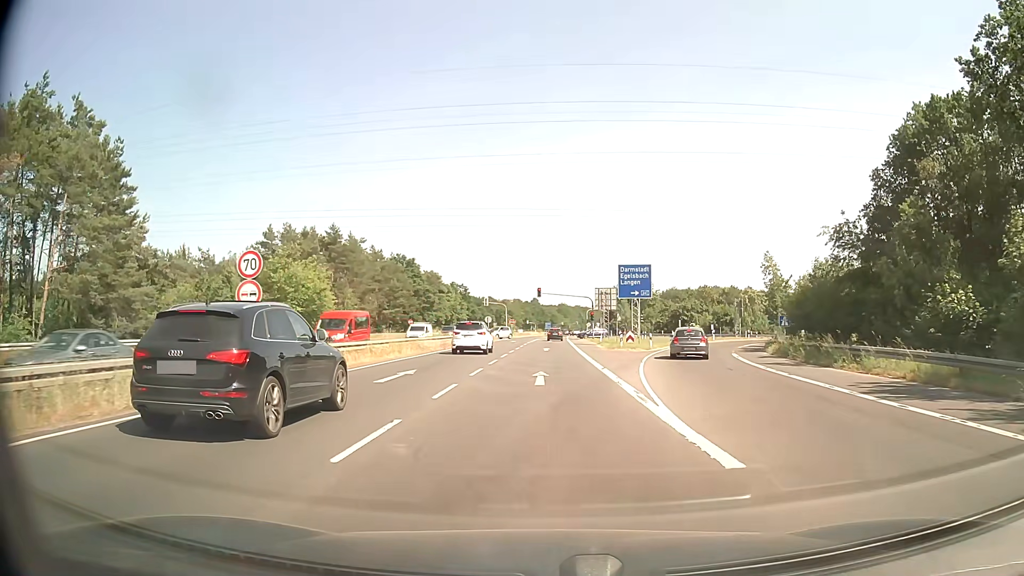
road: secondary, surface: asphalt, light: Day
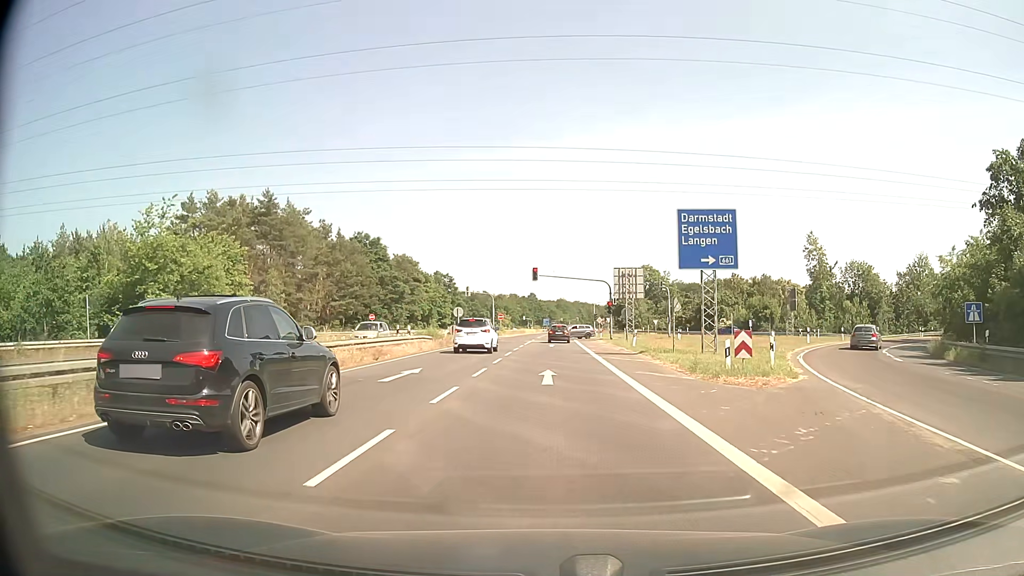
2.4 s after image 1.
(0.0, +25.0) m; 0°
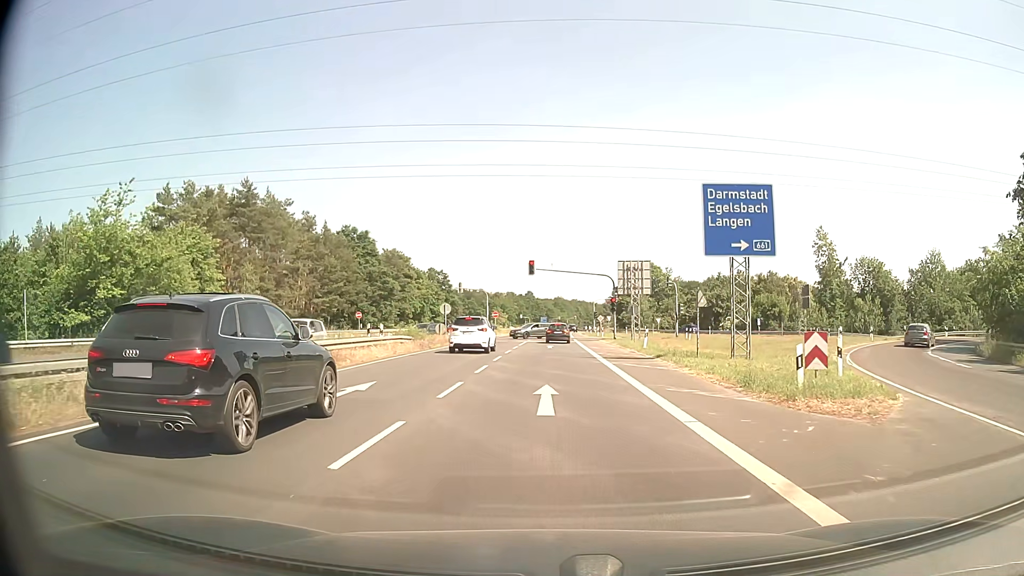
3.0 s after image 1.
(0.0, +5.3) m; 0°
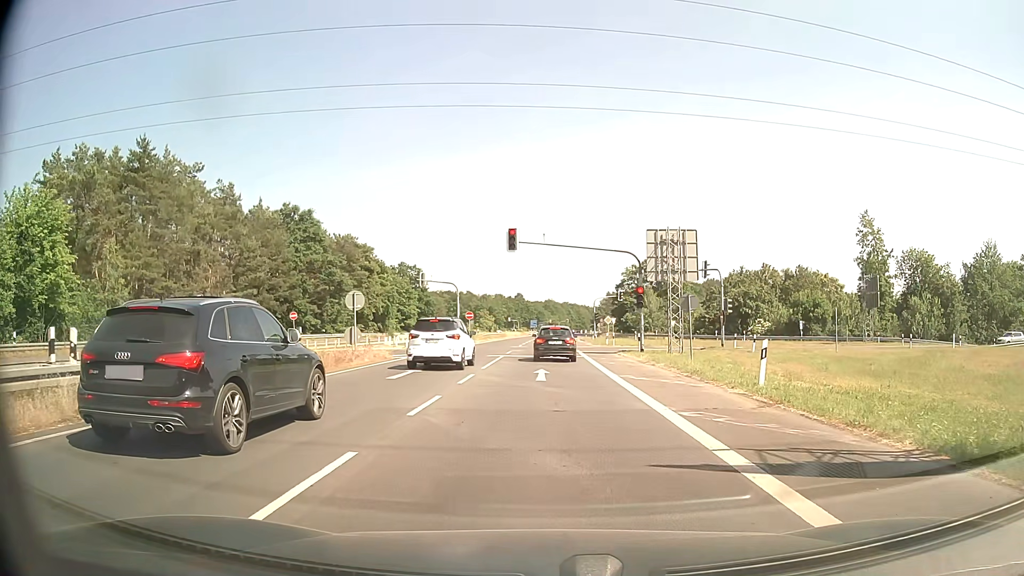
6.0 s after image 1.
(+0.2, +19.8) m; +1°
